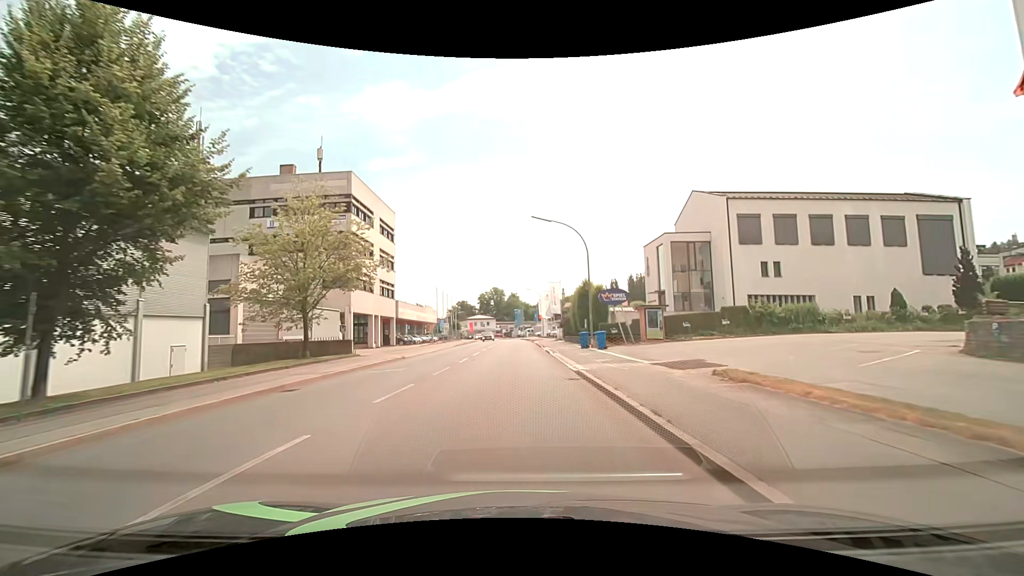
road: tertiary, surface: asphalt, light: Day
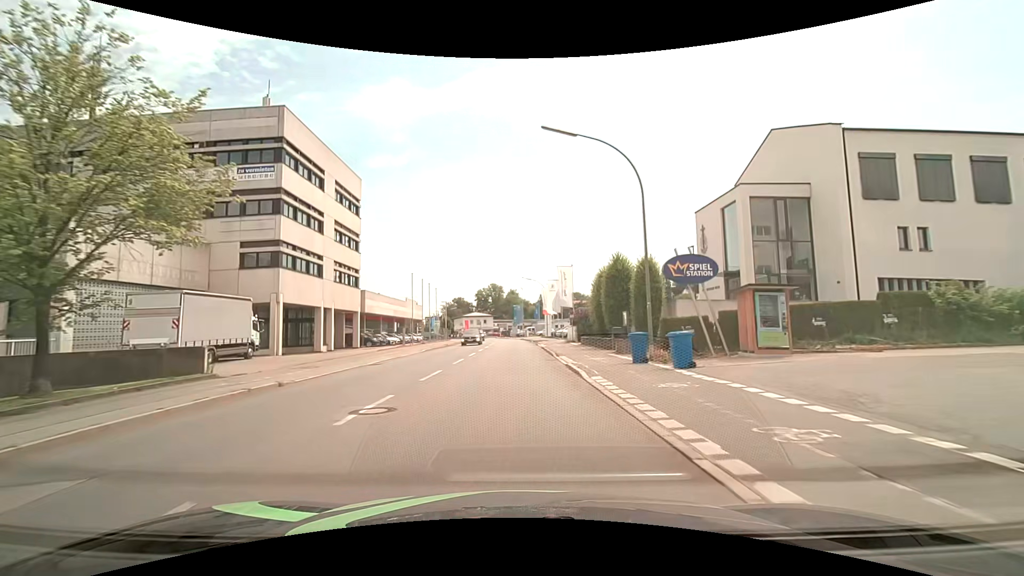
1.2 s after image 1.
(0.0, +14.9) m; 0°
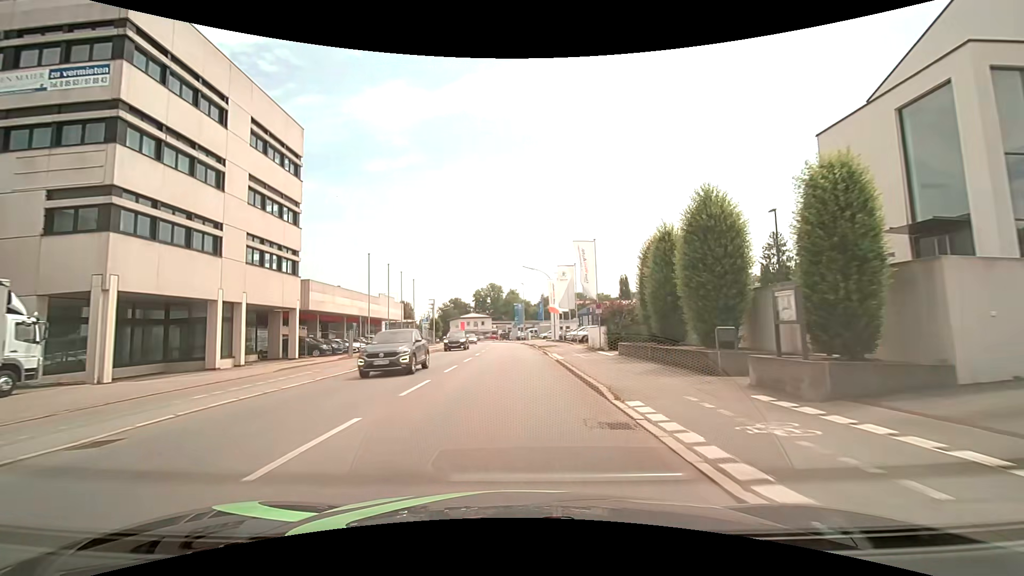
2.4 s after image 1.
(0.0, +14.8) m; -1°
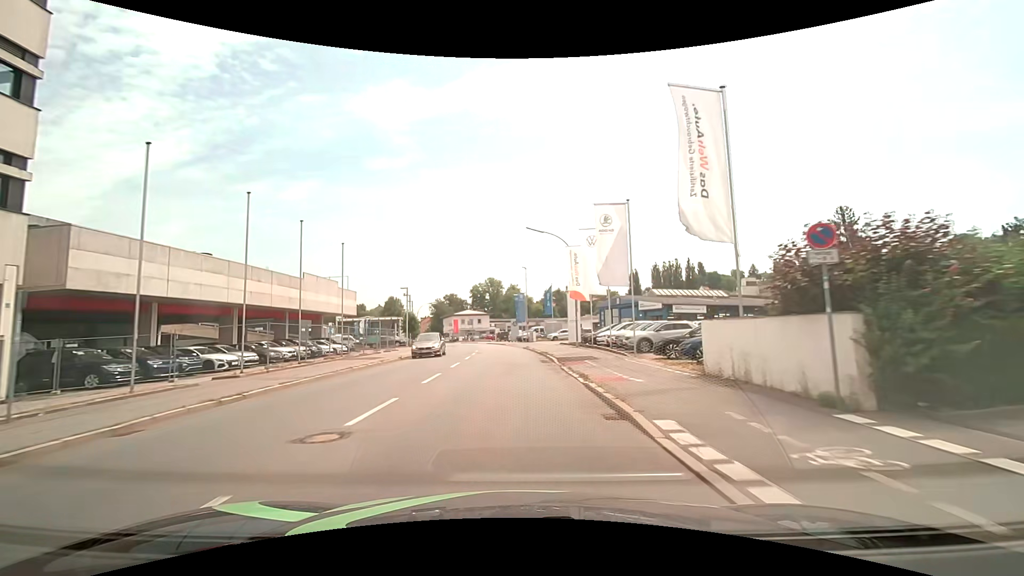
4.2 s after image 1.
(+0.1, +21.8) m; 0°
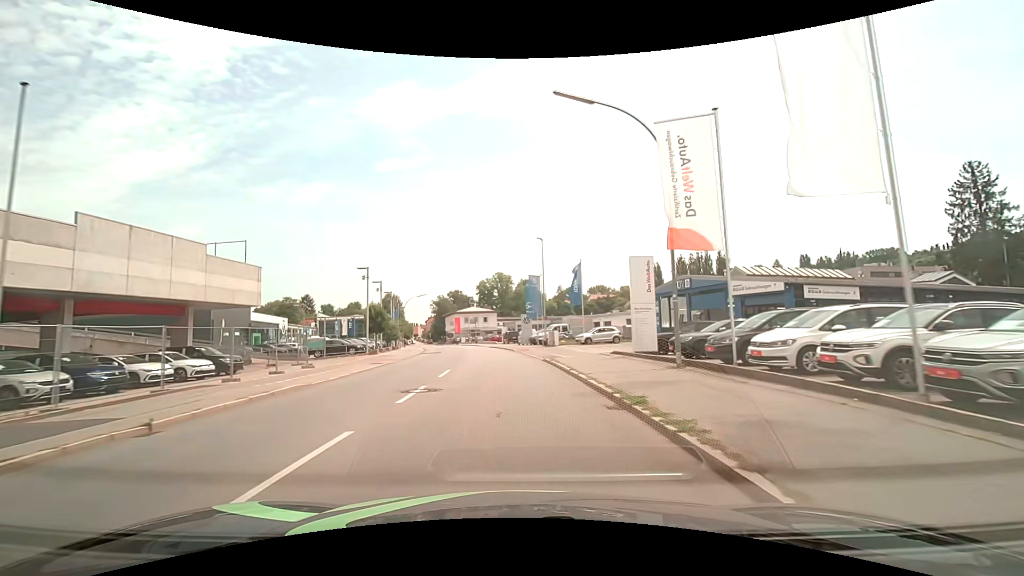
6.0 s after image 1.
(-0.3, +21.5) m; -2°
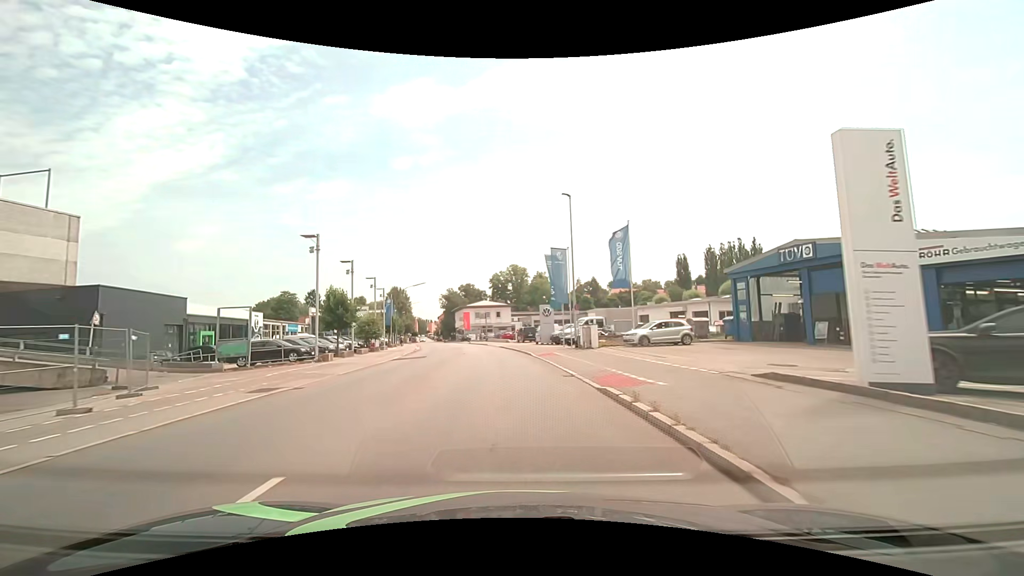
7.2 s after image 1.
(-0.1, +14.3) m; -1°
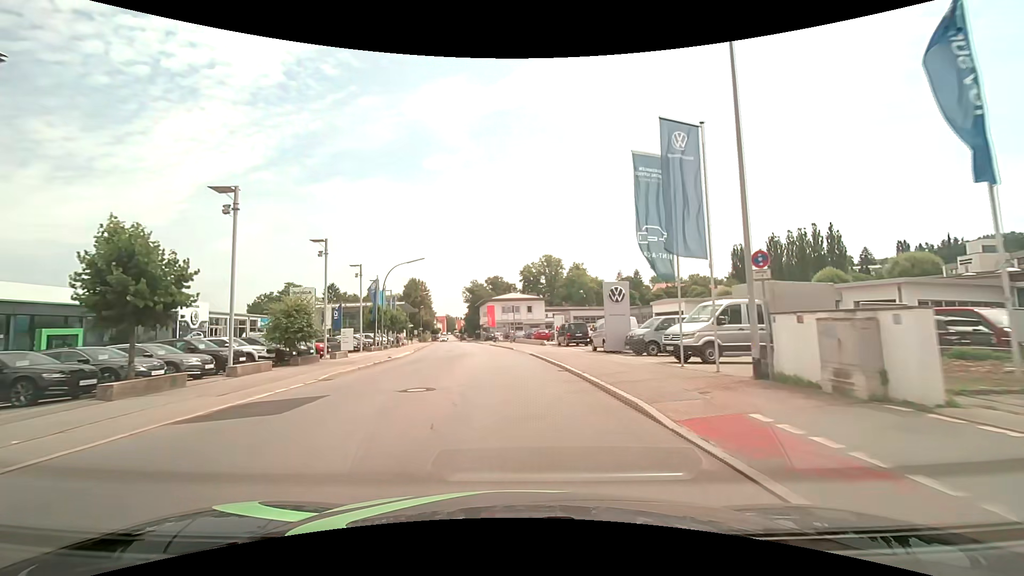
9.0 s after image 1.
(-0.8, +21.6) m; -4°
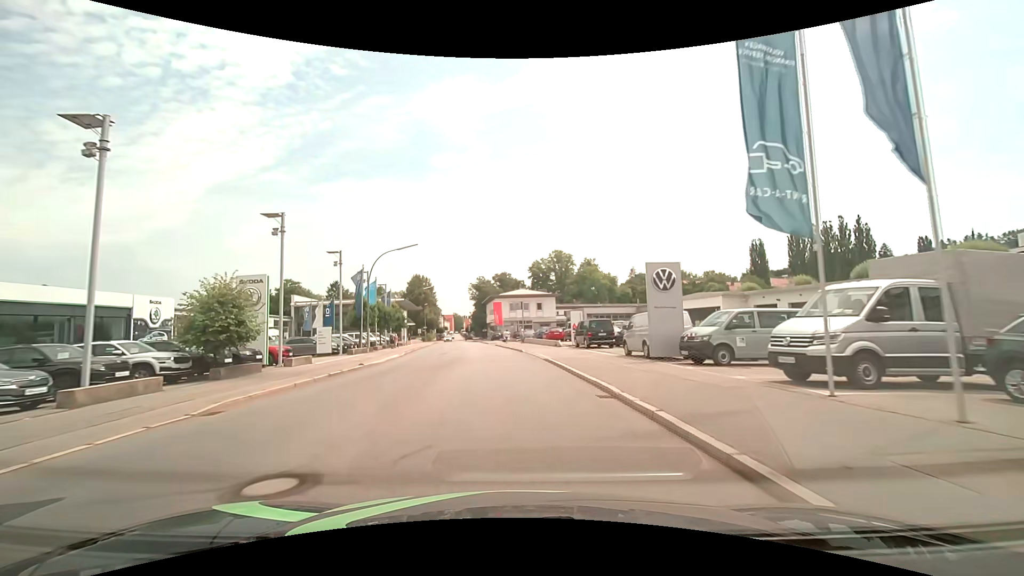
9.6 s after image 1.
(0.0, +7.2) m; -1°
